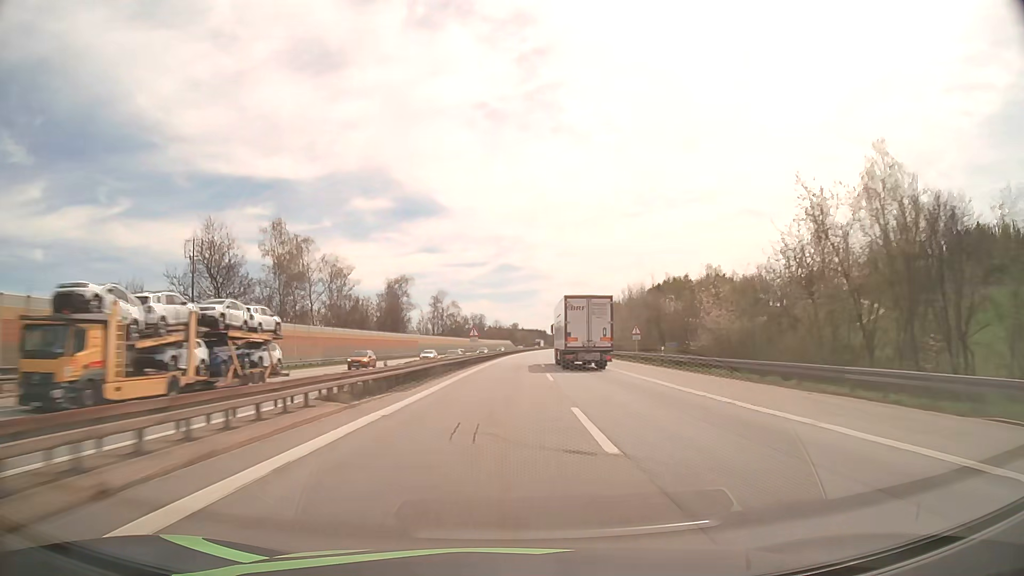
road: motorway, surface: asphalt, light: Day
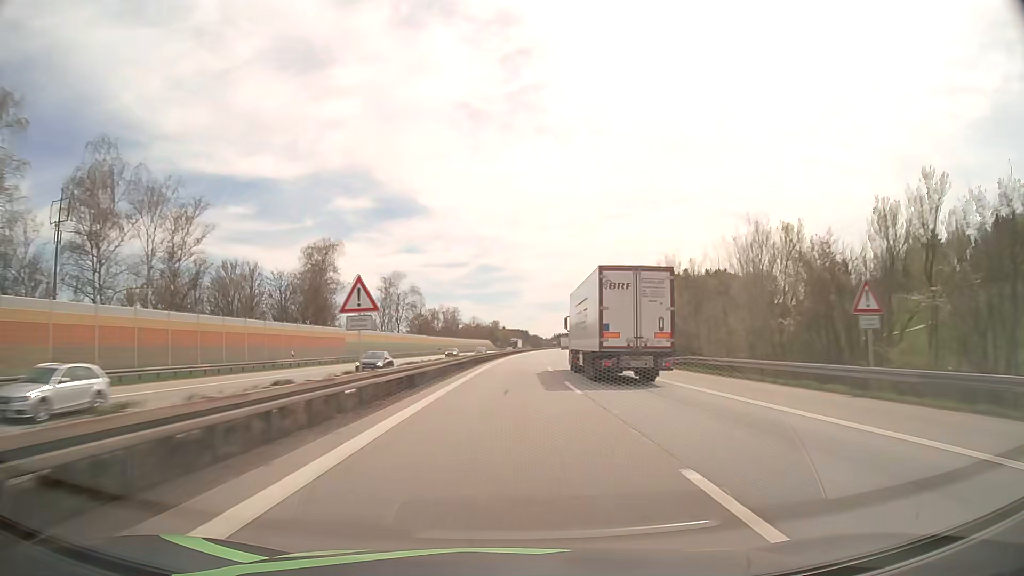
(+0.6, +43.4) m; +2°
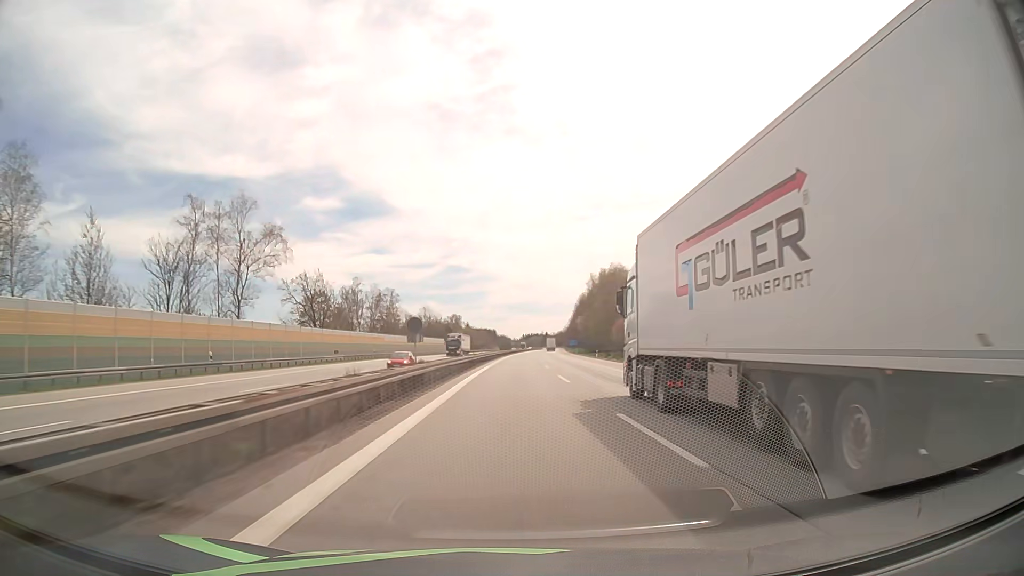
(+1.6, +65.0) m; +3°
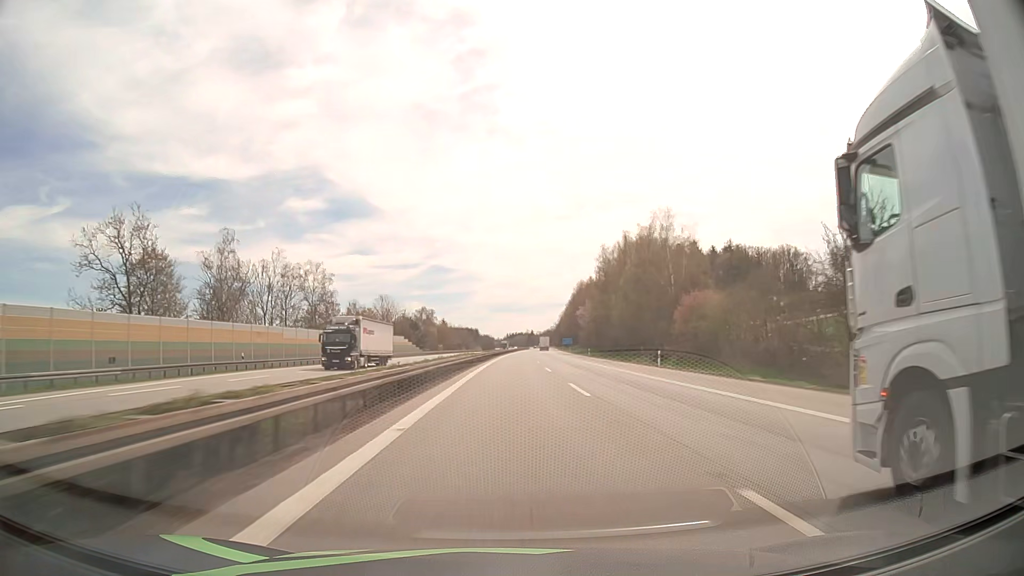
(+0.6, +43.3) m; +1°
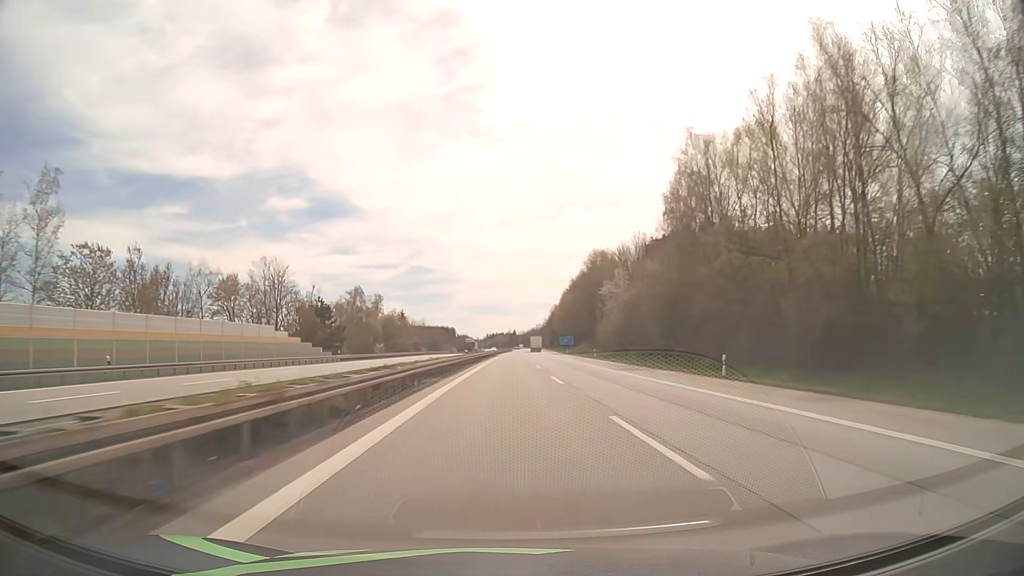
(+0.8, +64.9) m; +2°
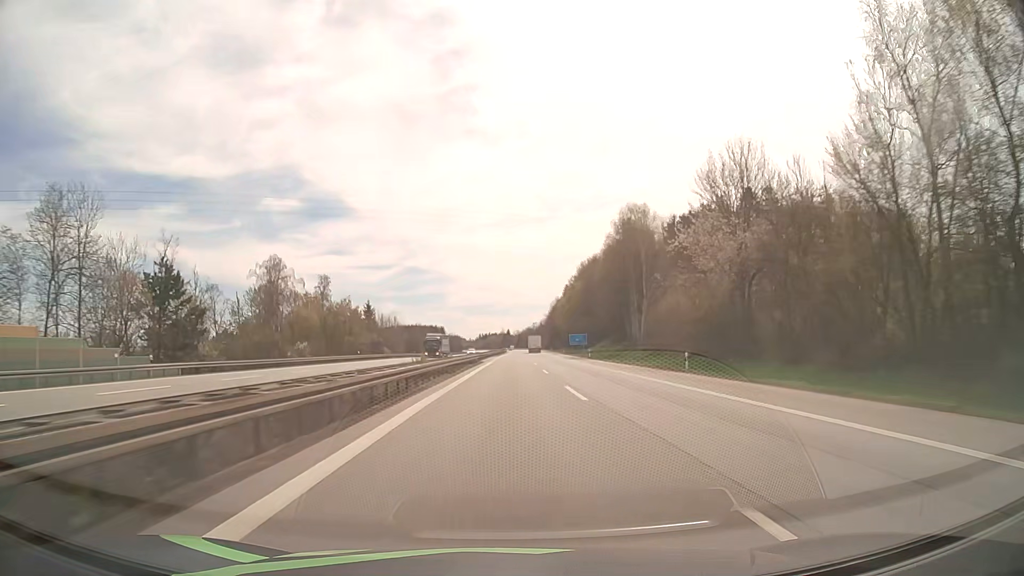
(+0.2, +43.3) m; +1°
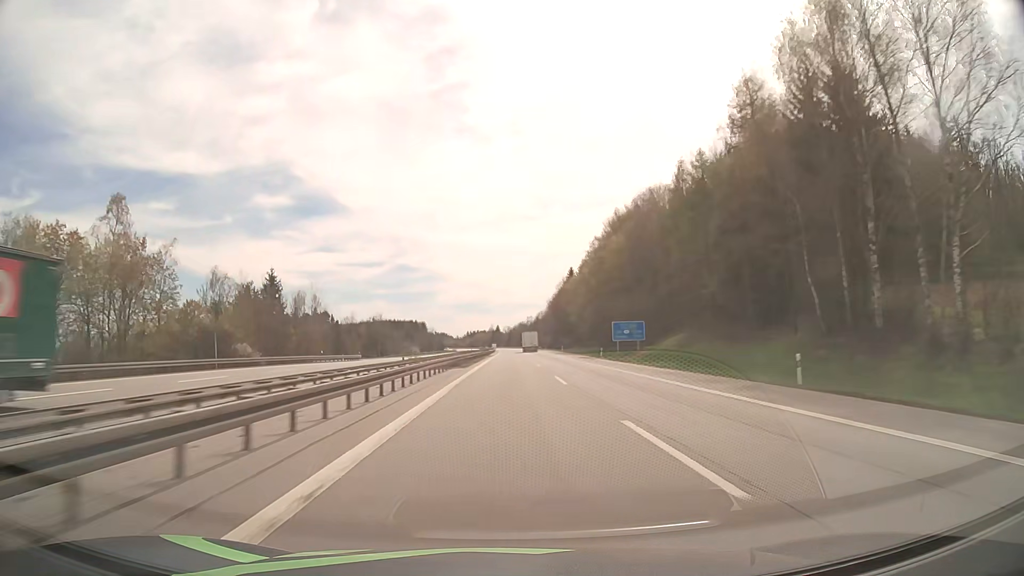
(+0.4, +65.1) m; +1°
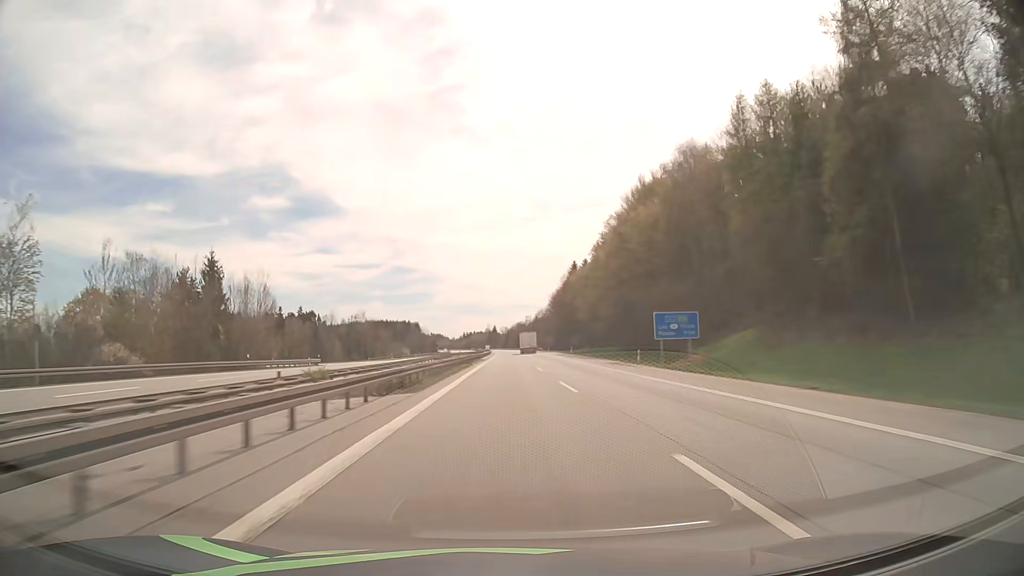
(+0.1, +21.8) m; 0°
(0, +10) (0, +20) (0, +30) (0, +40) (0, +50) (0, +60) (0, +70) (0, +80) (0, +90) (0, +100) m
